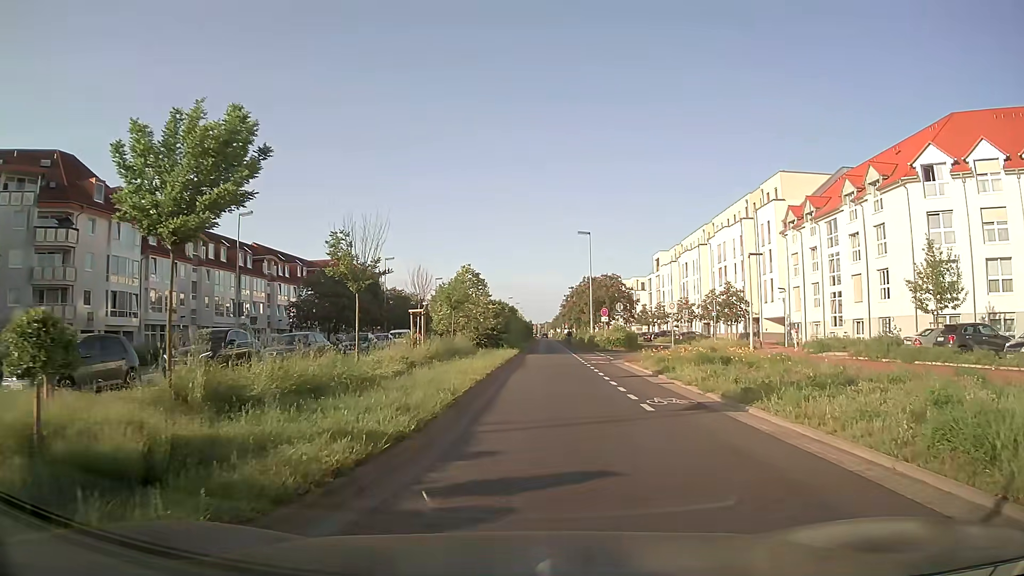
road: secondary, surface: asphalt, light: Day
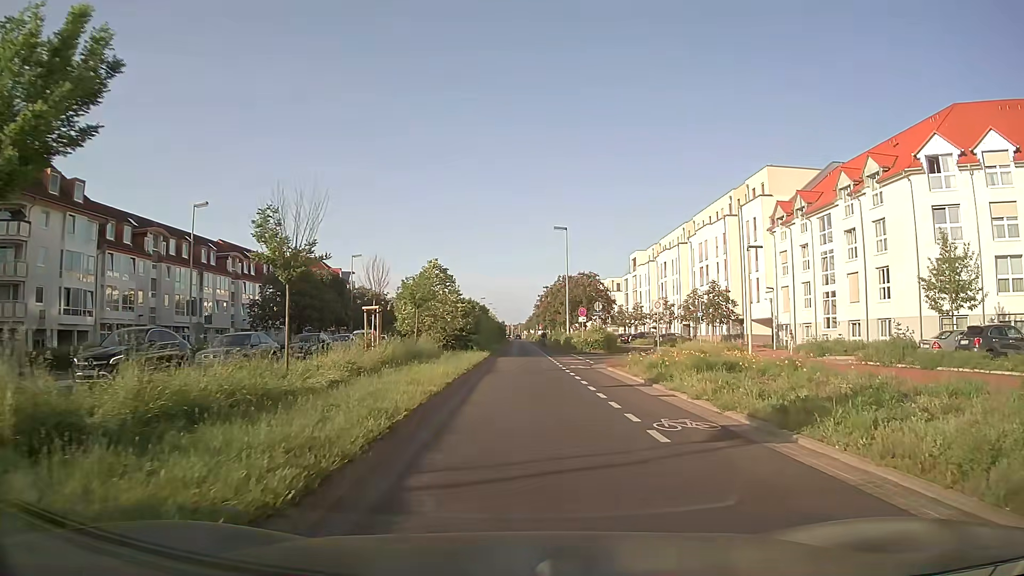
(+0.1, +3.6) m; +2°
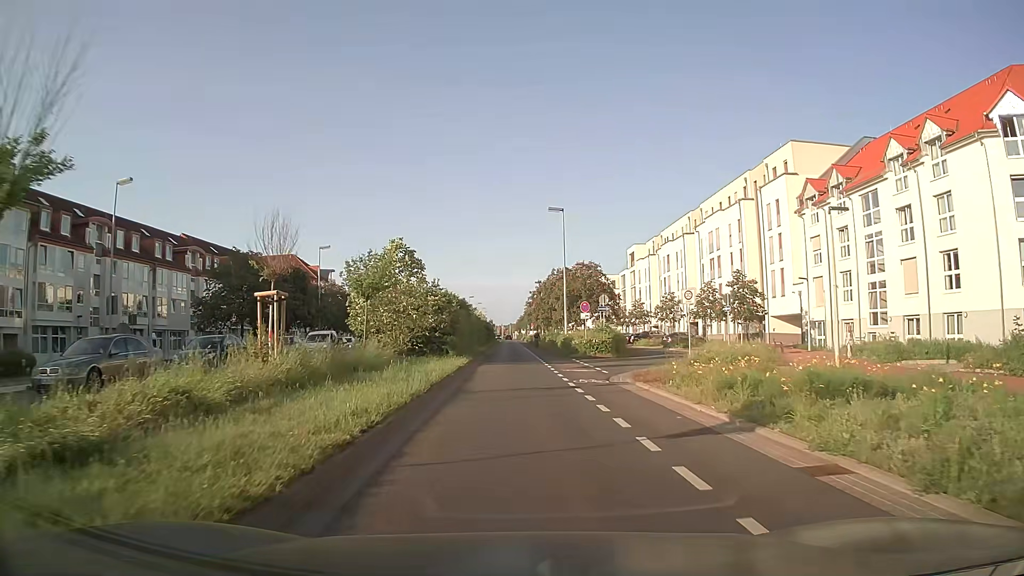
(+0.1, +9.0) m; +1°
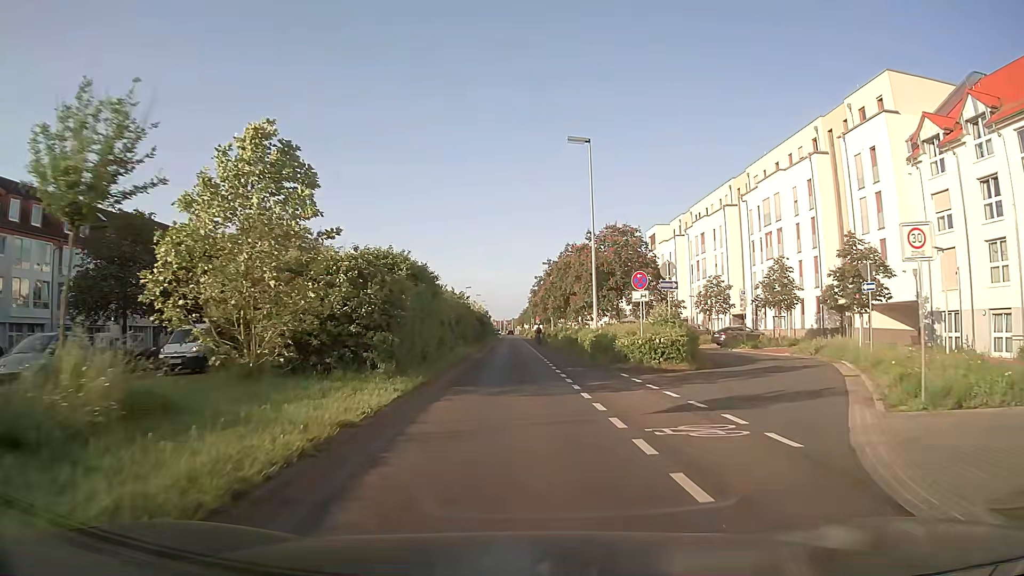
(-0.1, +16.9) m; 0°
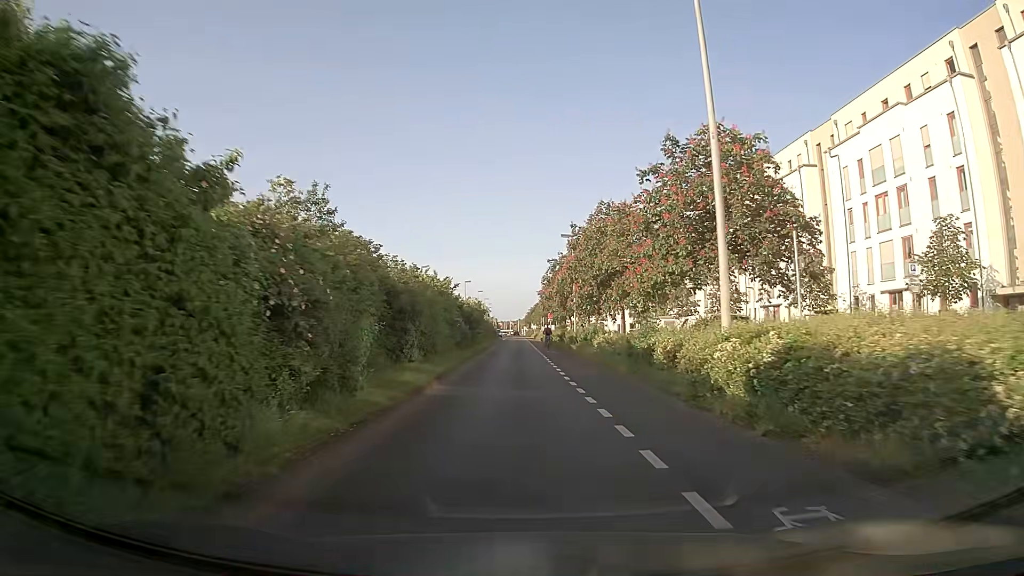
(-0.1, +18.9) m; -1°
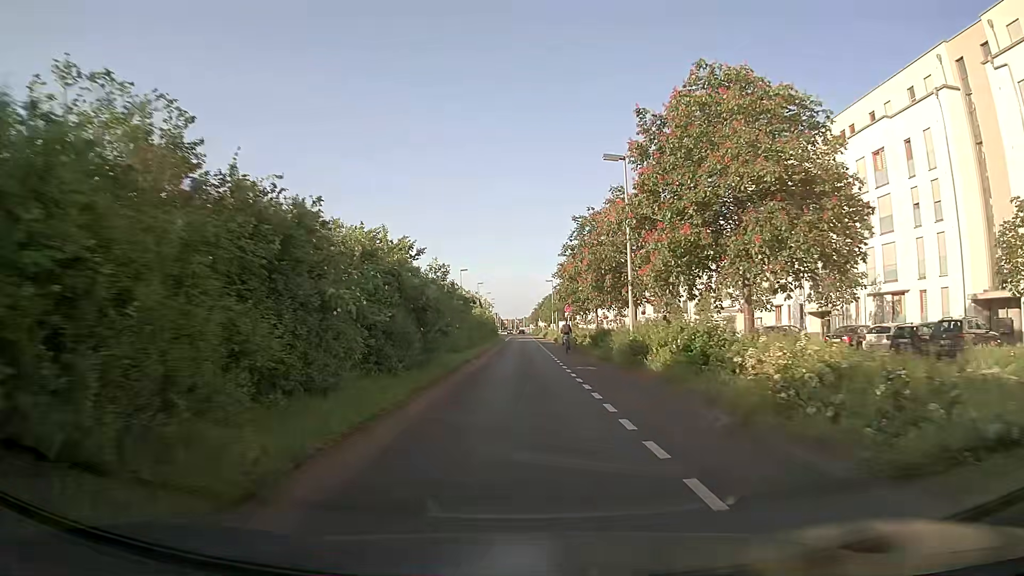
(0.0, +19.8) m; 0°
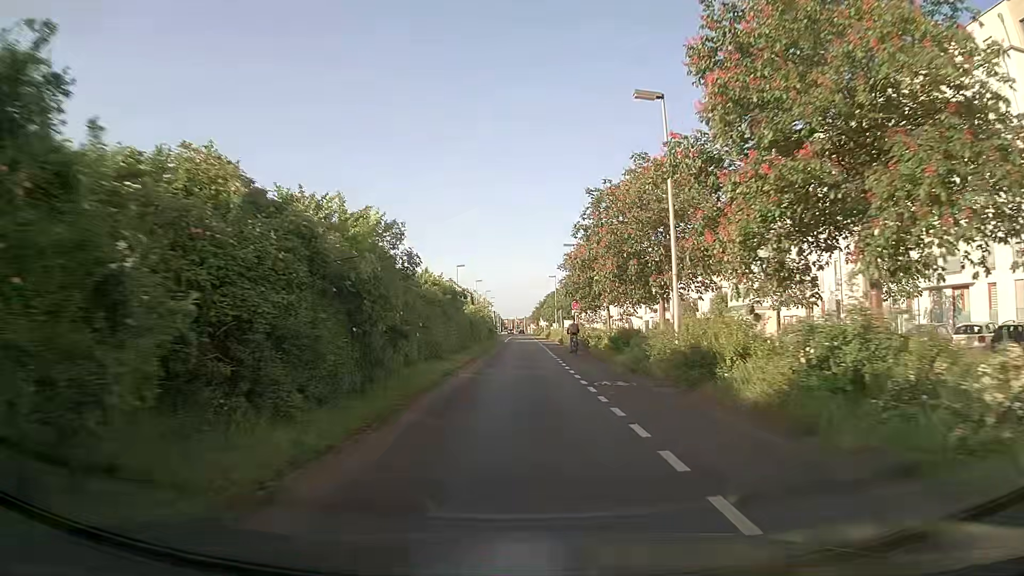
(0.0, +6.7) m; 0°
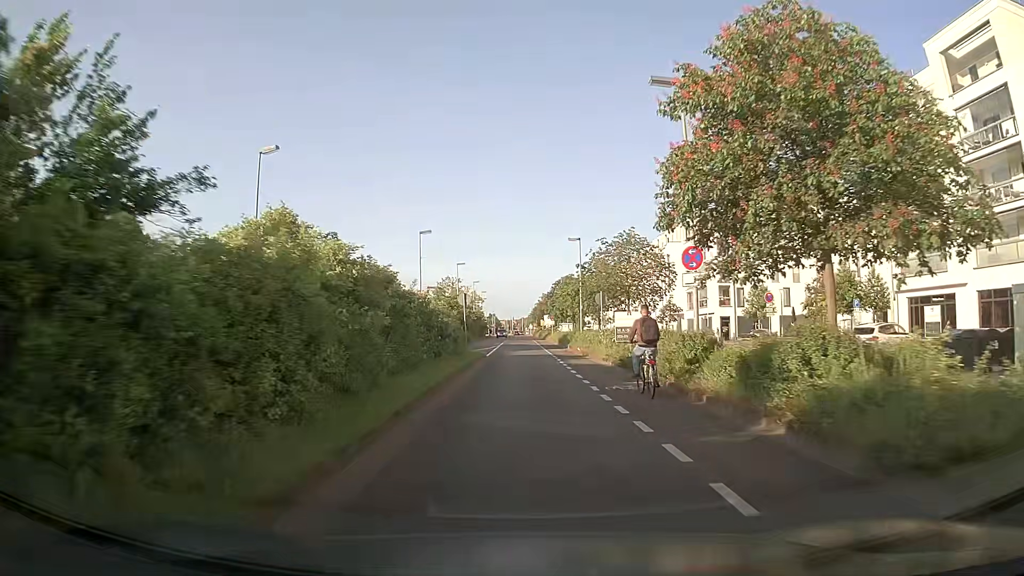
(+0.1, +34.0) m; 0°
(0, +10) (0, +20) (0, +30) (0, +40) (0, +50) (+1, +60) (+1, +70) (+1, +80) (+1, +90) (+1, +100) m
